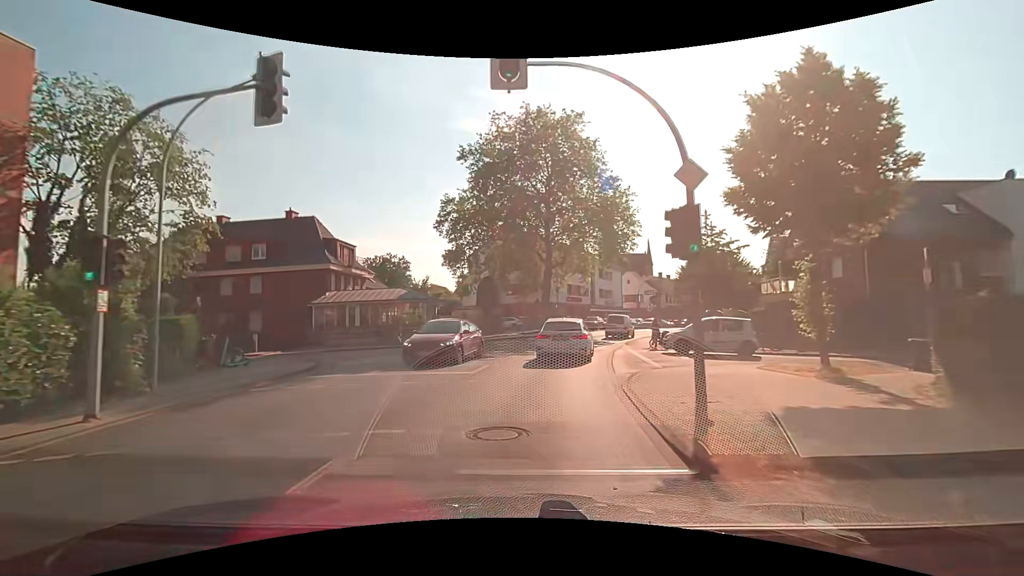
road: secondary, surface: asphalt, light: Day
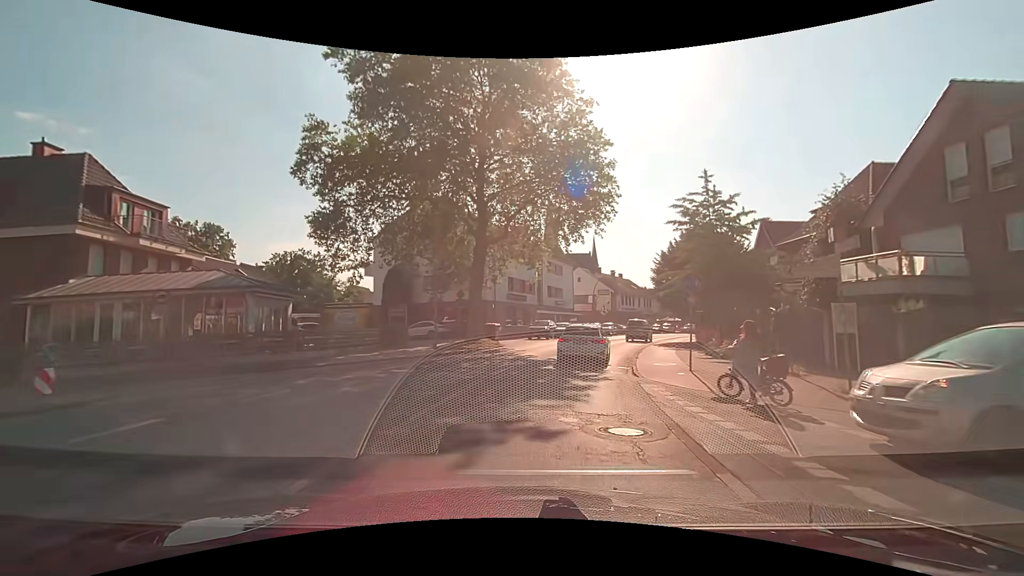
(+1.0, +16.8) m; +7°
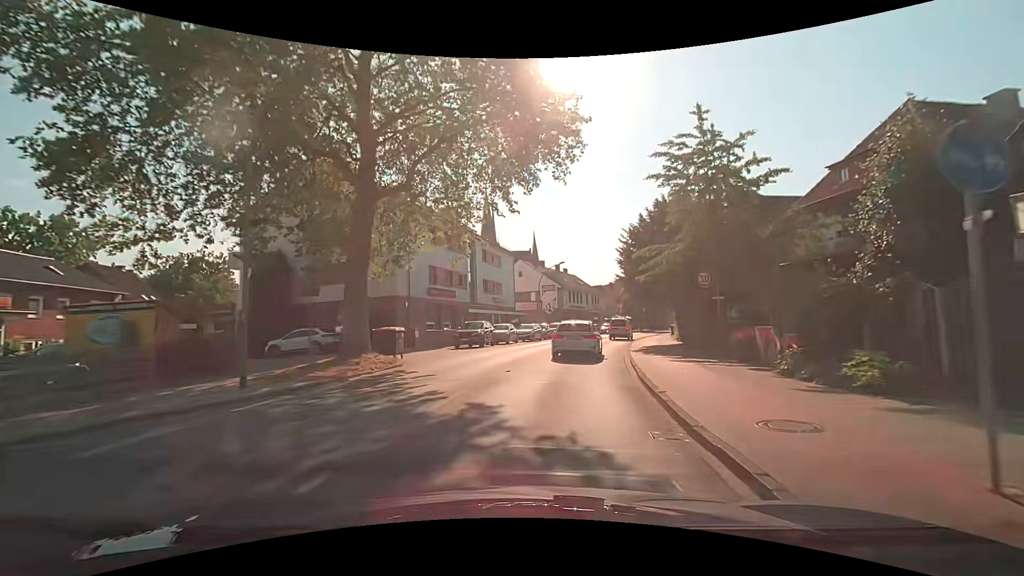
(+0.8, +11.5) m; +7°
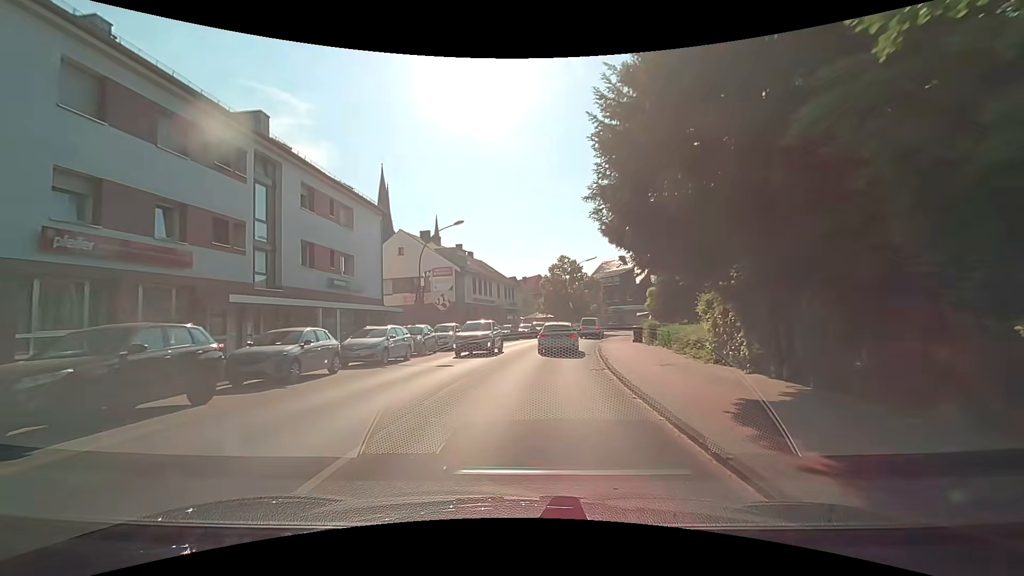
(+2.4, +21.6) m; +11°
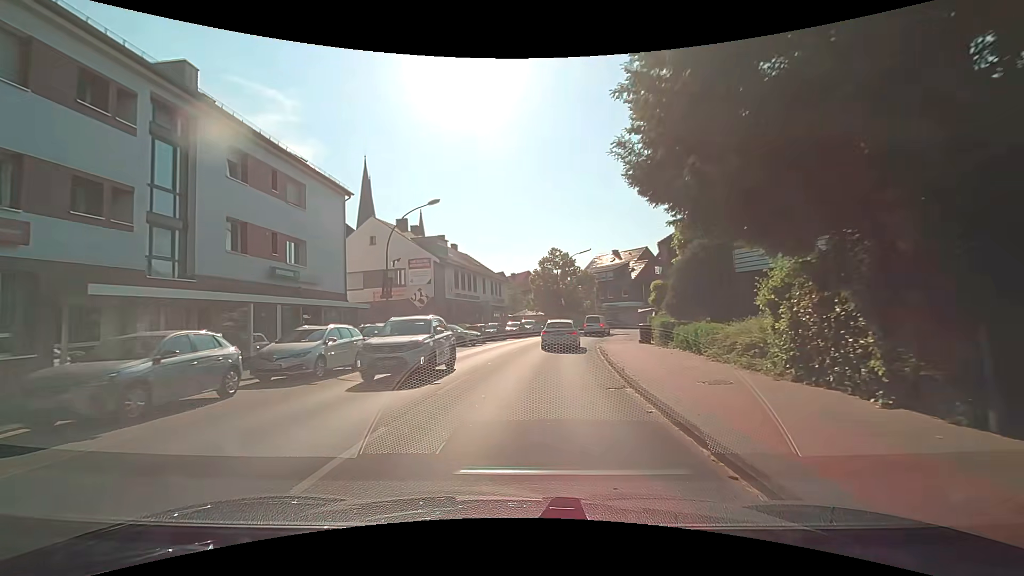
(0.0, +5.0) m; +1°
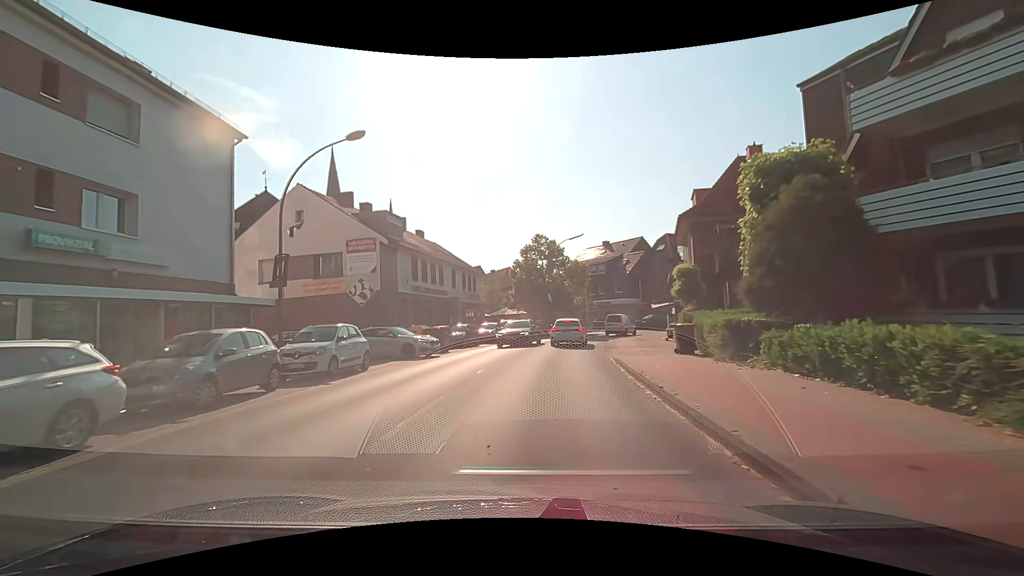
(+0.1, +9.7) m; +1°
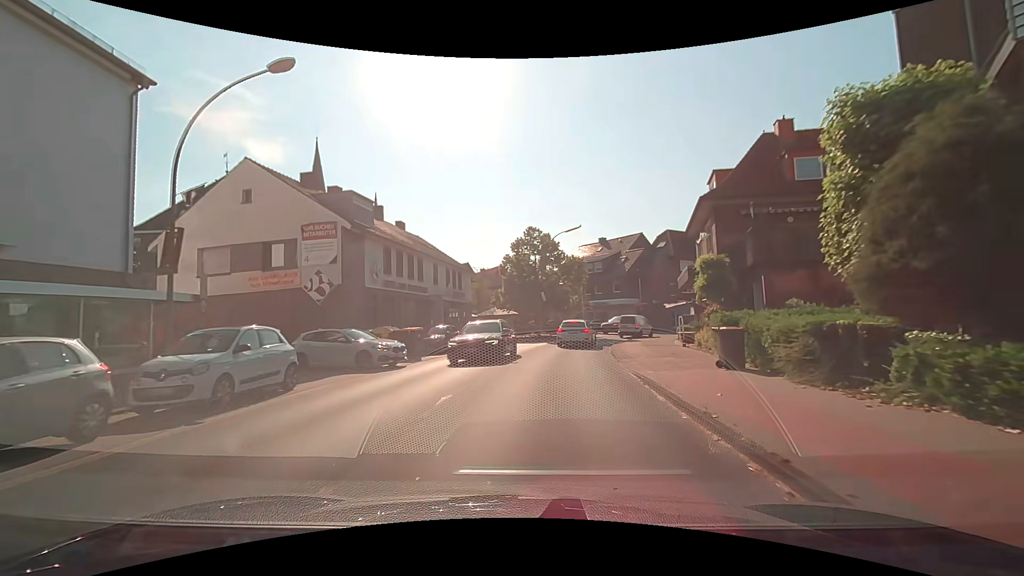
(0.0, +4.7) m; +1°
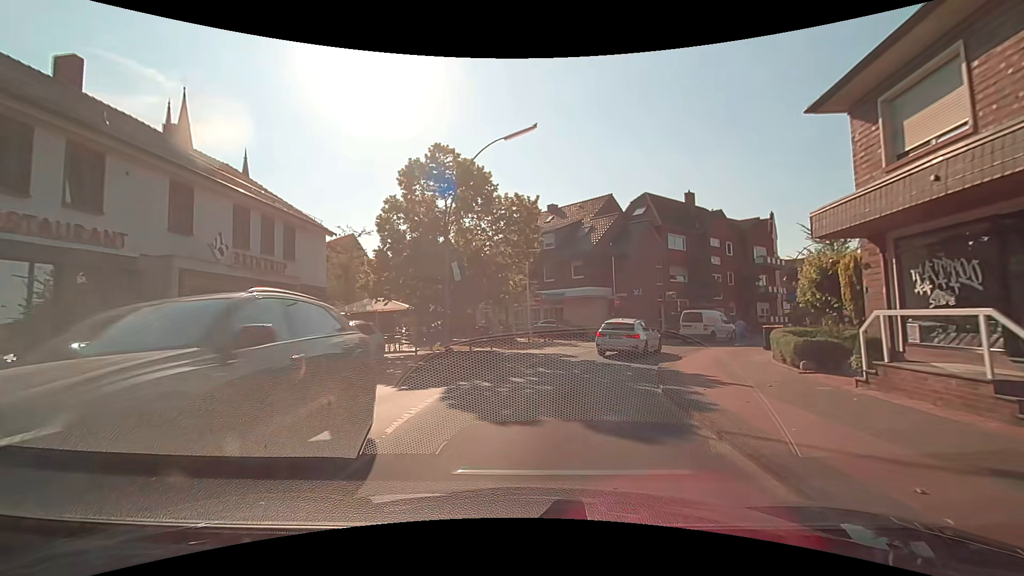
(+1.6, +21.7) m; +9°
(+1, +10) (+3, +20) (+7, +29) (+14, +36) (+23, +41) (+31, +47) (+39, +53) (+47, +59) (+54, +66) (+61, +73) m
